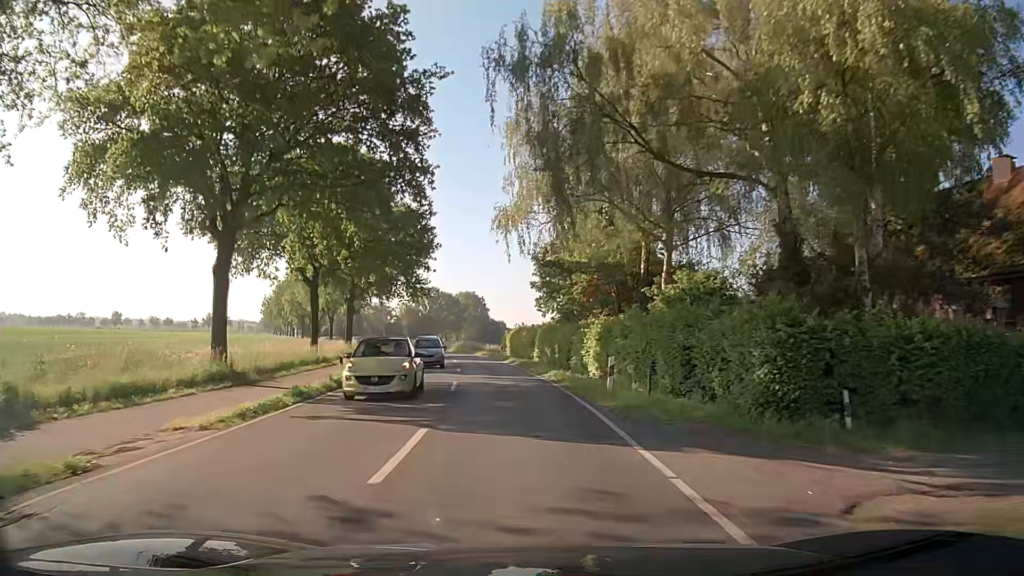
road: secondary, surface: asphalt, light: Day
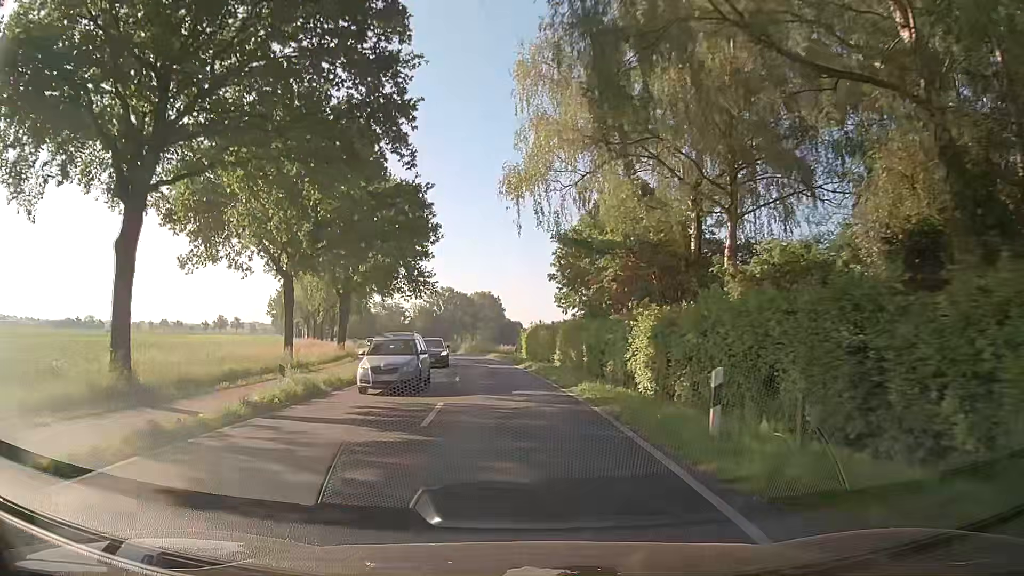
(-0.1, +7.7) m; -2°
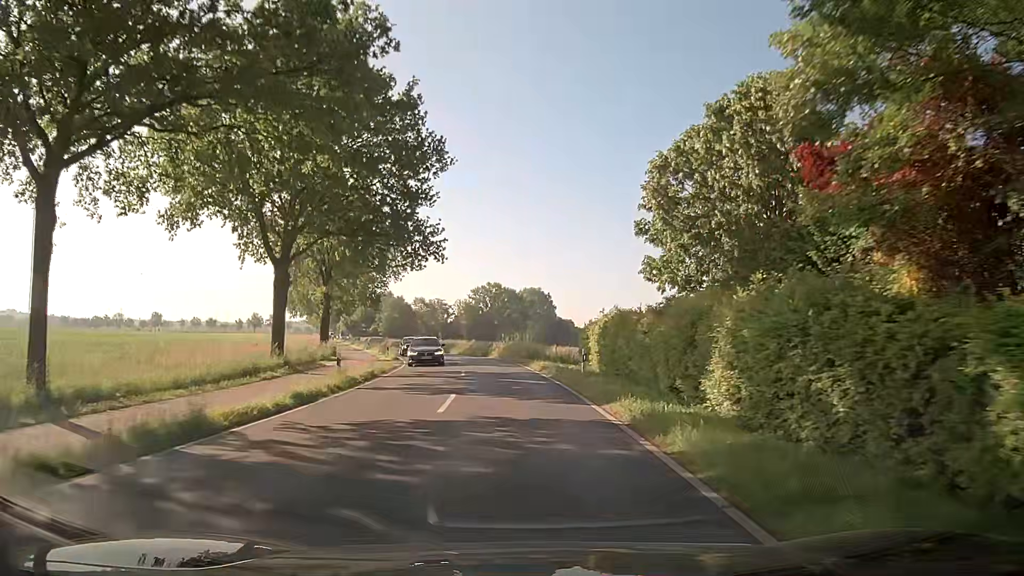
(-0.7, +23.0) m; -5°
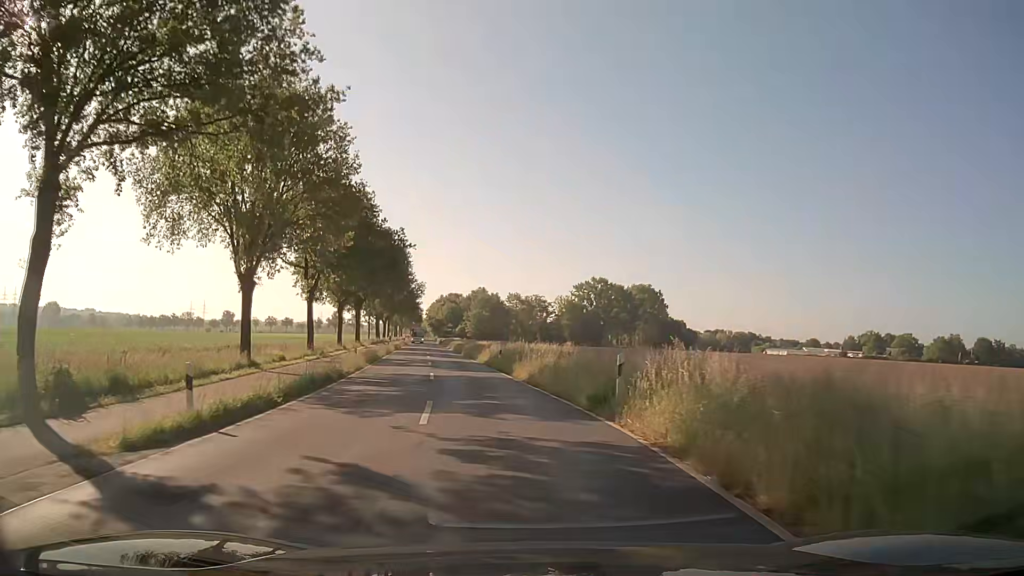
(-1.7, +38.2) m; -7°
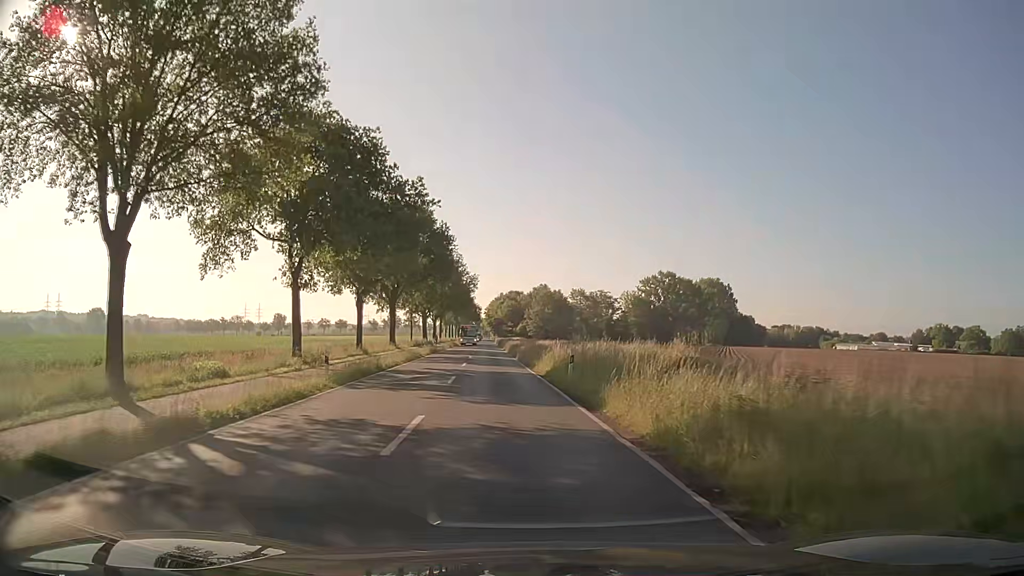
(-0.8, +15.3) m; -6°
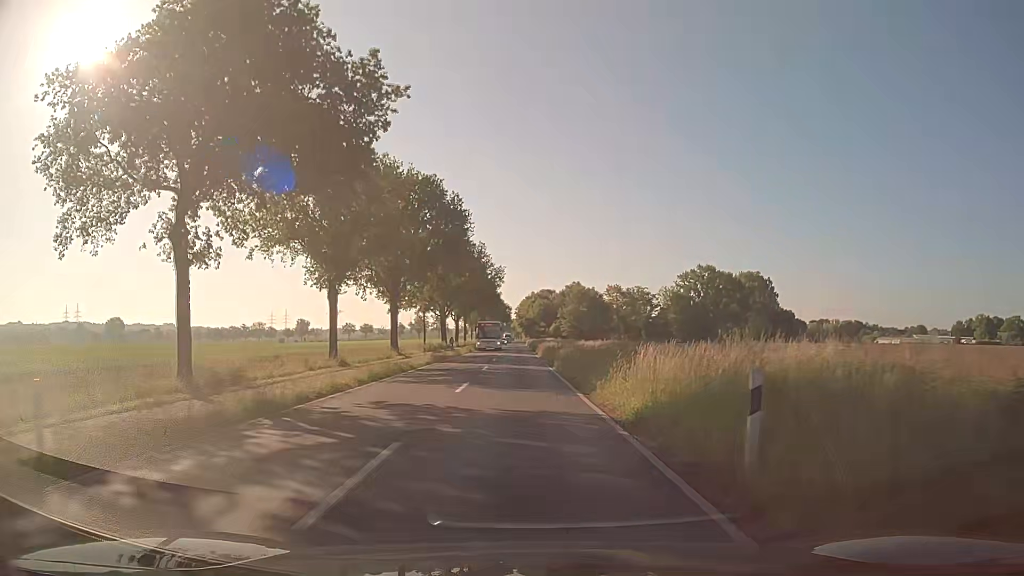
(-0.4, +15.4) m; -2°
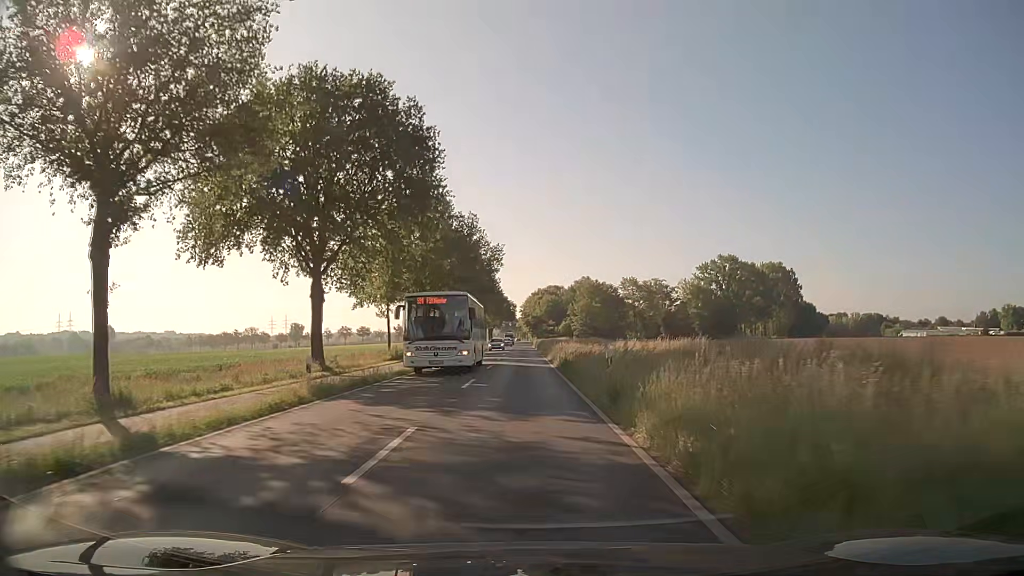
(-0.2, +23.0) m; -1°
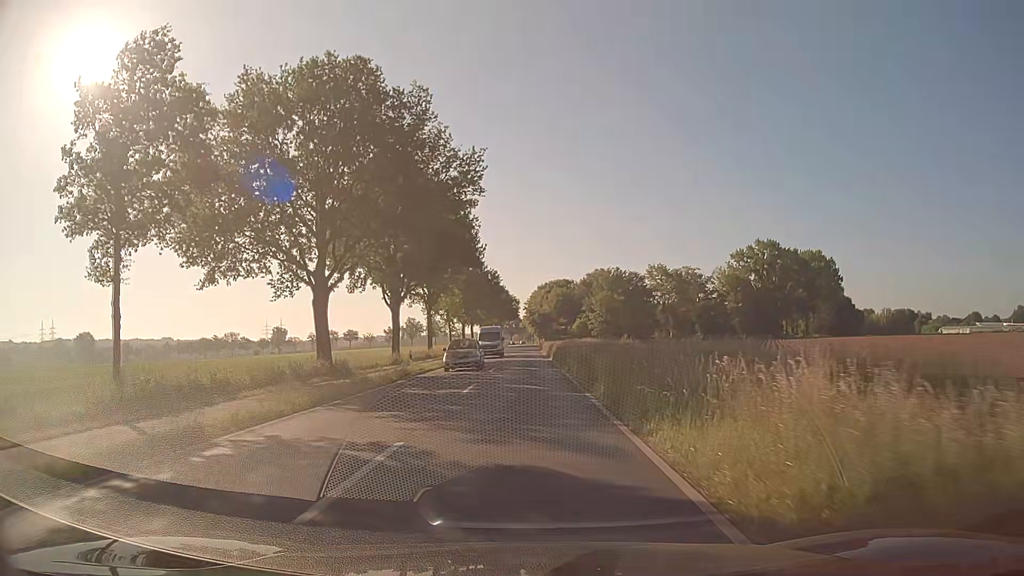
(0.0, +38.1) m; 0°
(0, +10) (0, +20) (0, +30) (0, +40) (0, +50) (0, +60) (0, +70) (0, +80) (0, +90) (0, +100) m
